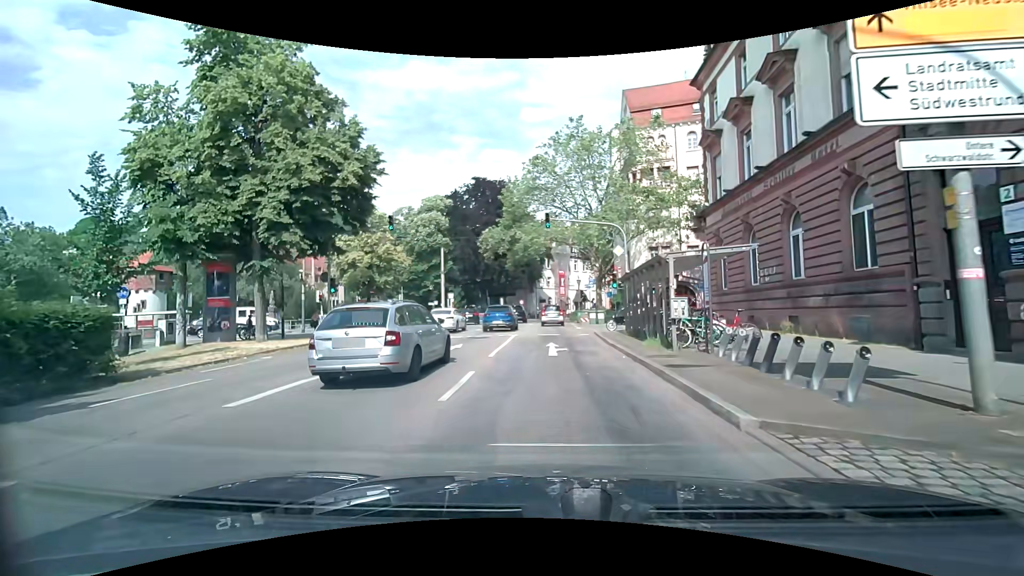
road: primary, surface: asphalt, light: Day
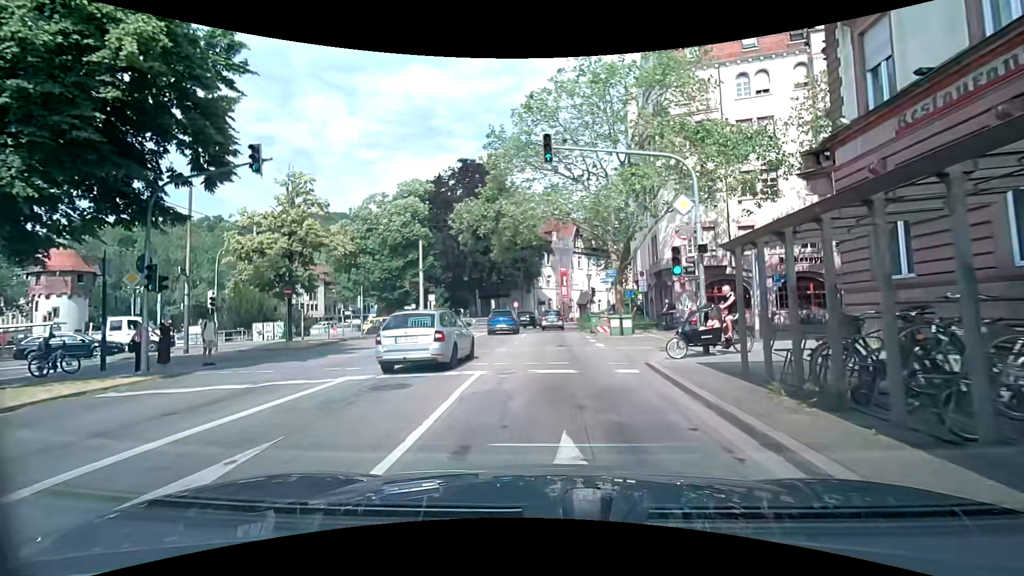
(-0.1, +12.4) m; 0°
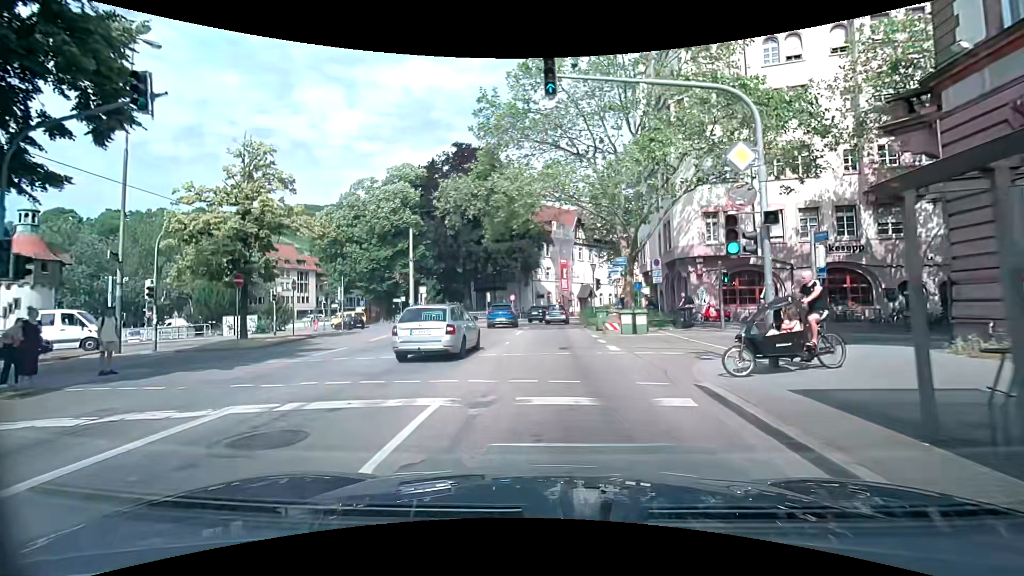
(0.0, +4.1) m; 0°
(0, +10) (0, +20) (0, +30) (0, +40) (+2, +50) (+7, +59) (+12, +67) (+18, +76) (+23, +84) (+29, +92) m
